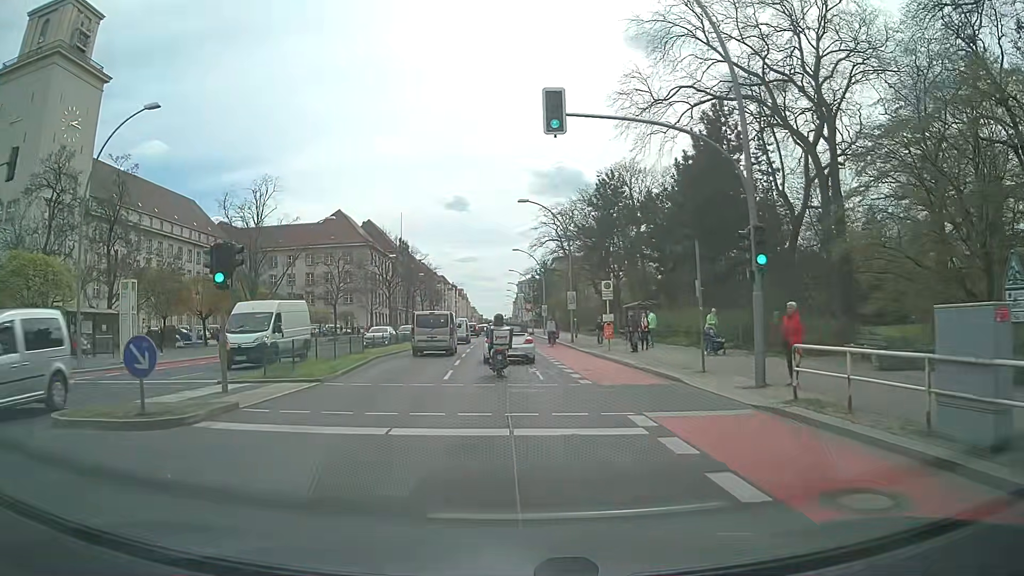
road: primary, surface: asphalt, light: Day
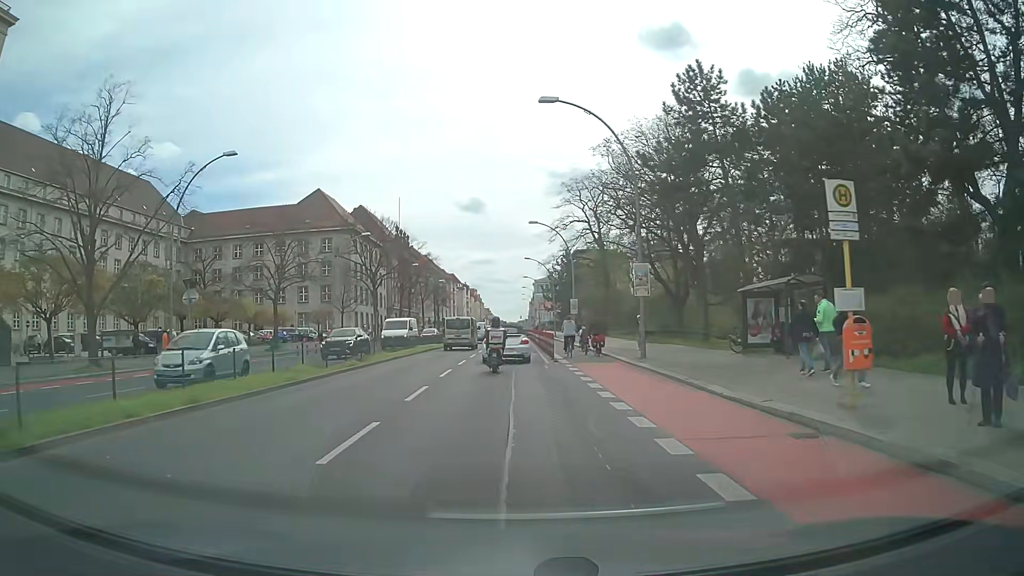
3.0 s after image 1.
(+0.2, +22.7) m; 0°
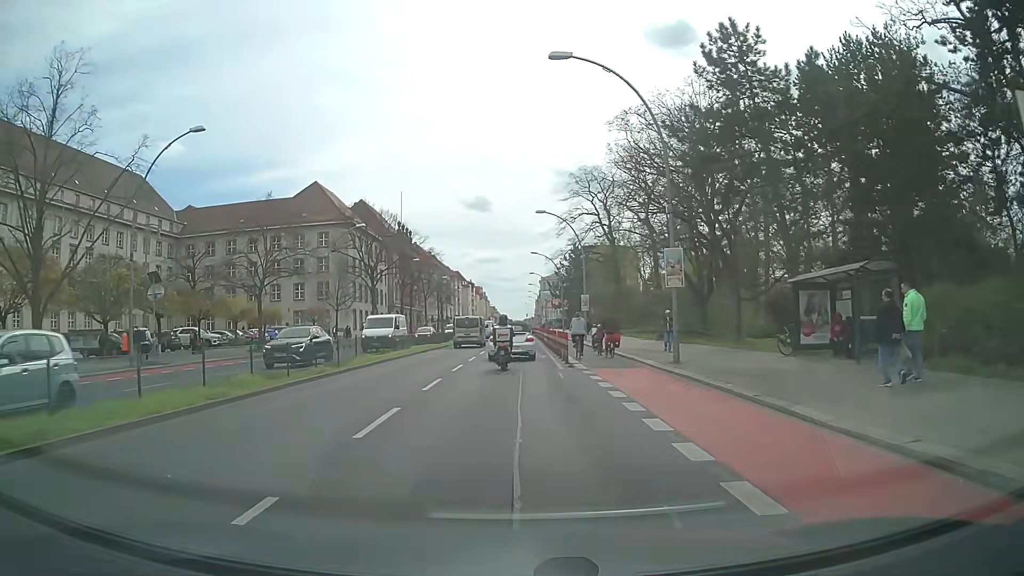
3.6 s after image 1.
(0.0, +4.5) m; 0°
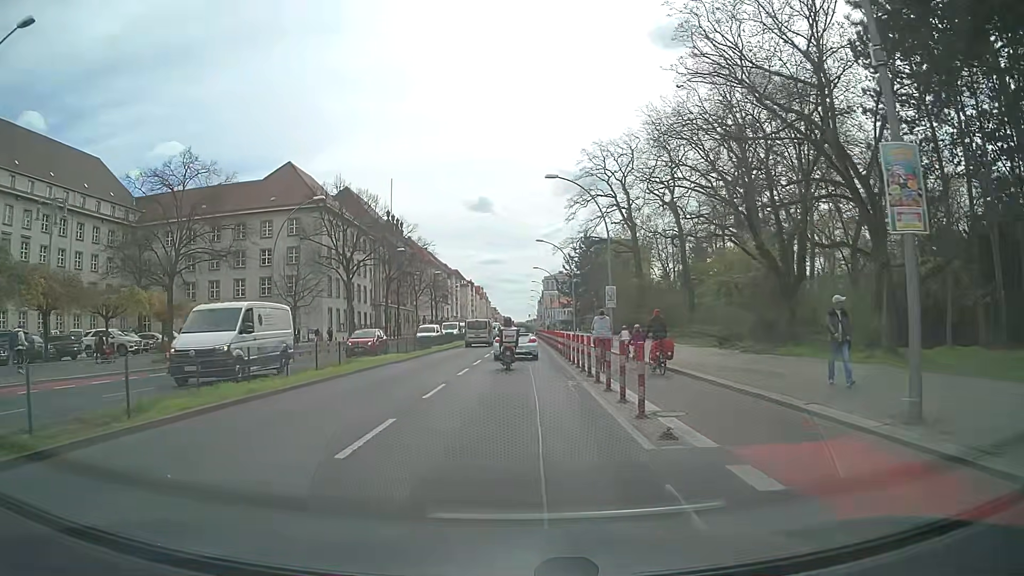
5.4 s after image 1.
(-0.1, +13.4) m; -1°
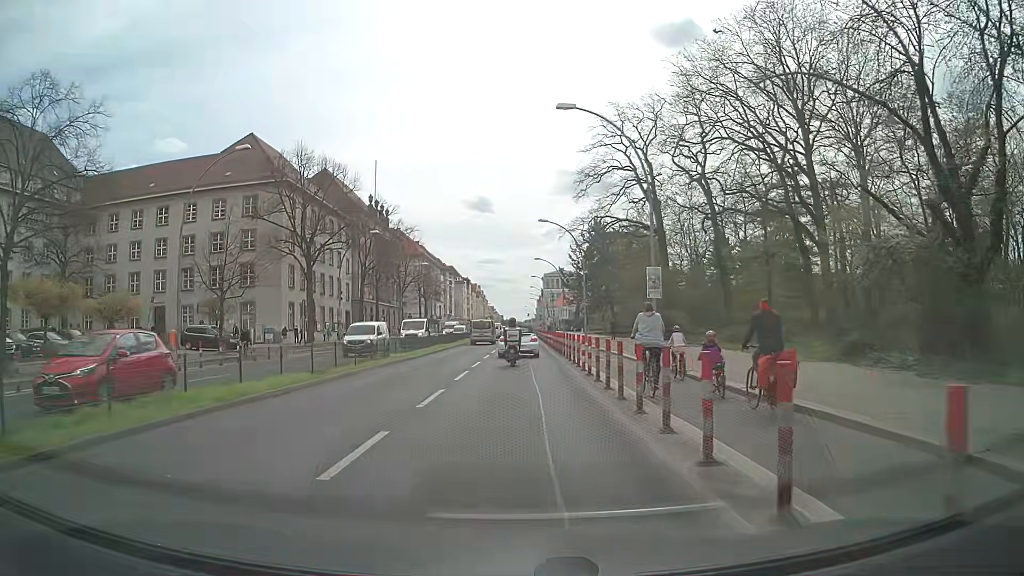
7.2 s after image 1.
(+0.2, +13.3) m; +1°
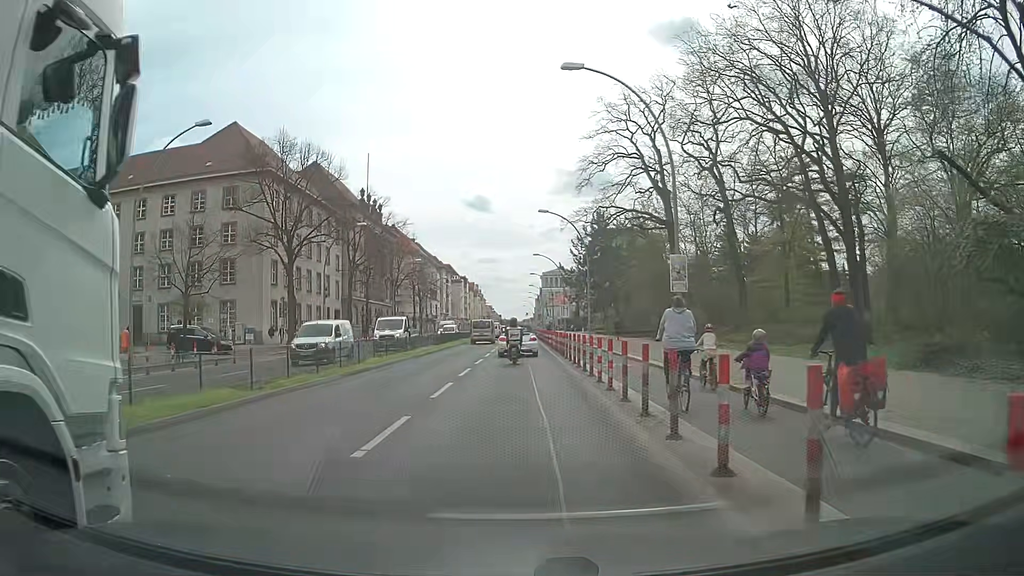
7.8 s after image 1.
(0.0, +4.5) m; 0°
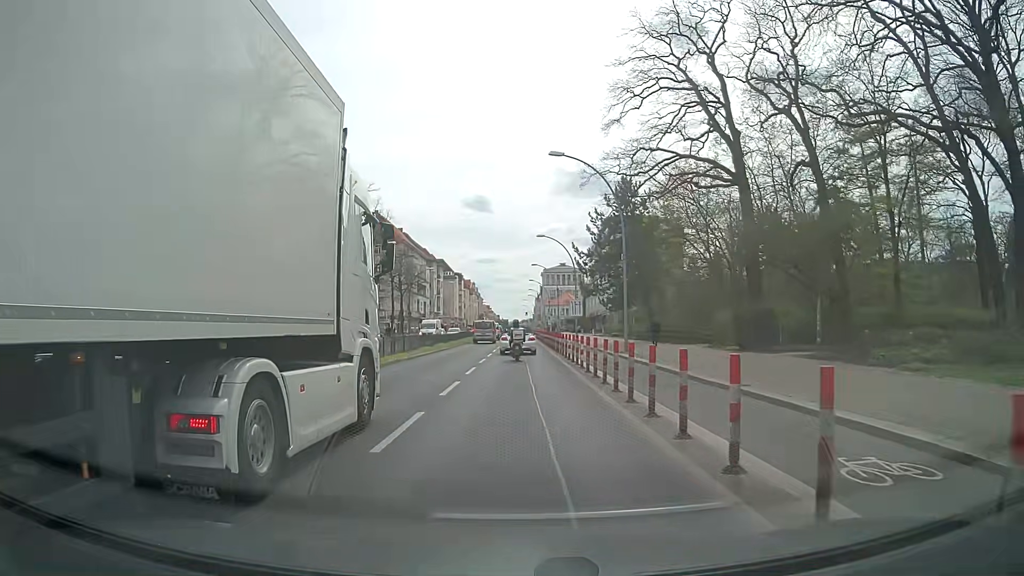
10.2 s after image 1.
(-0.3, +18.0) m; -1°
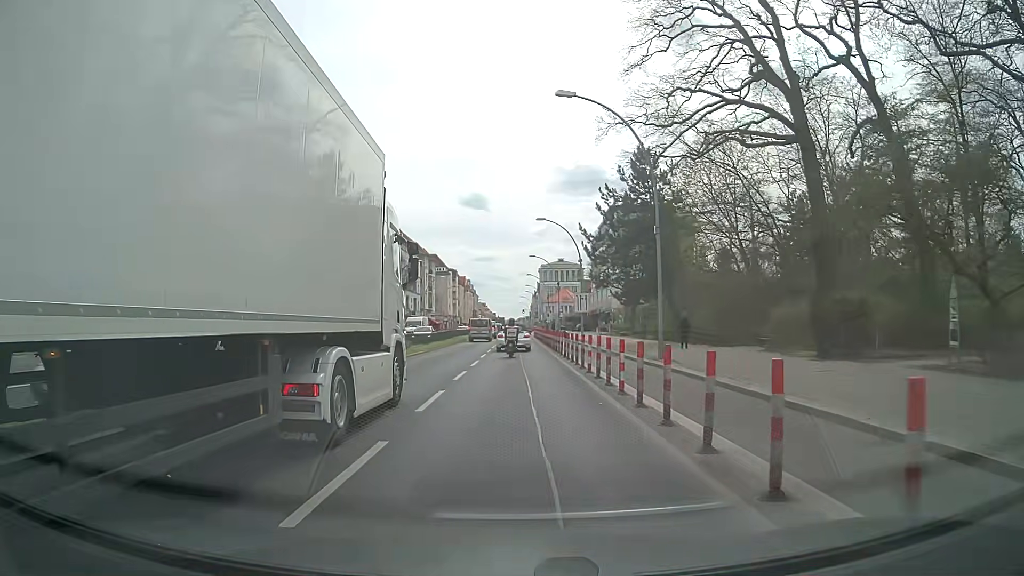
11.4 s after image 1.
(0.0, +9.1) m; 0°
